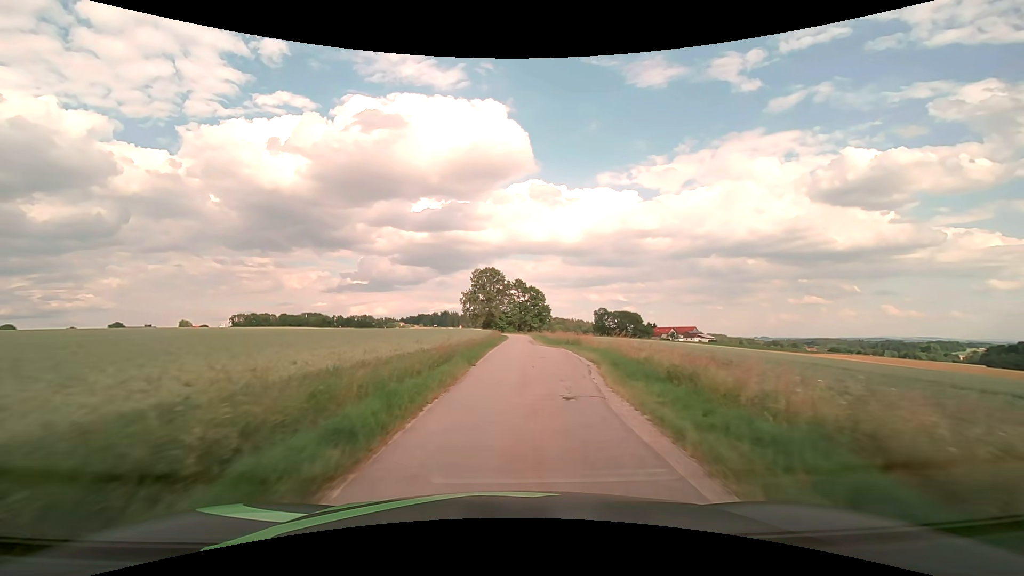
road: unclassified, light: Day
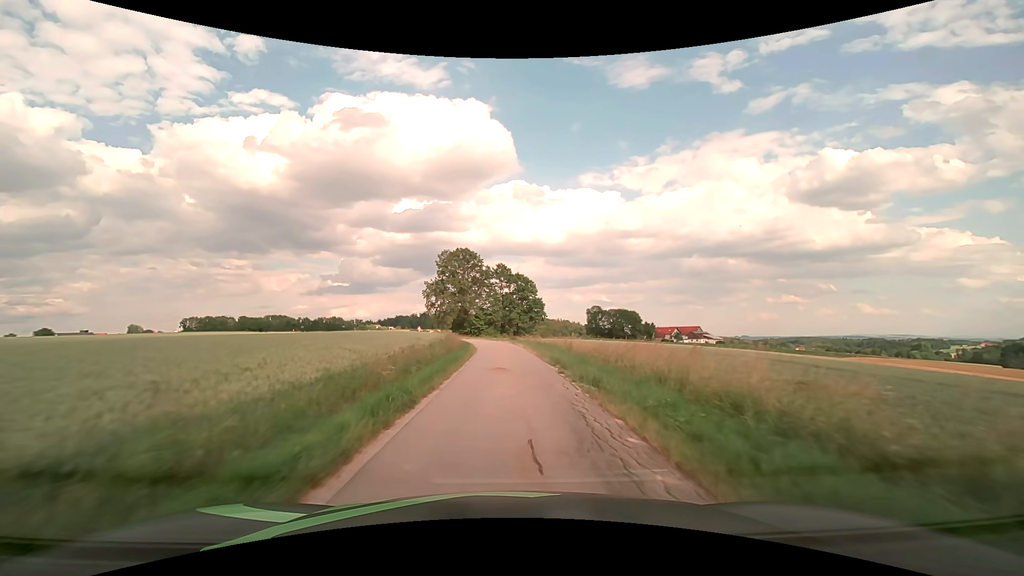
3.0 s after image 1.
(+1.4, +44.8) m; +2°
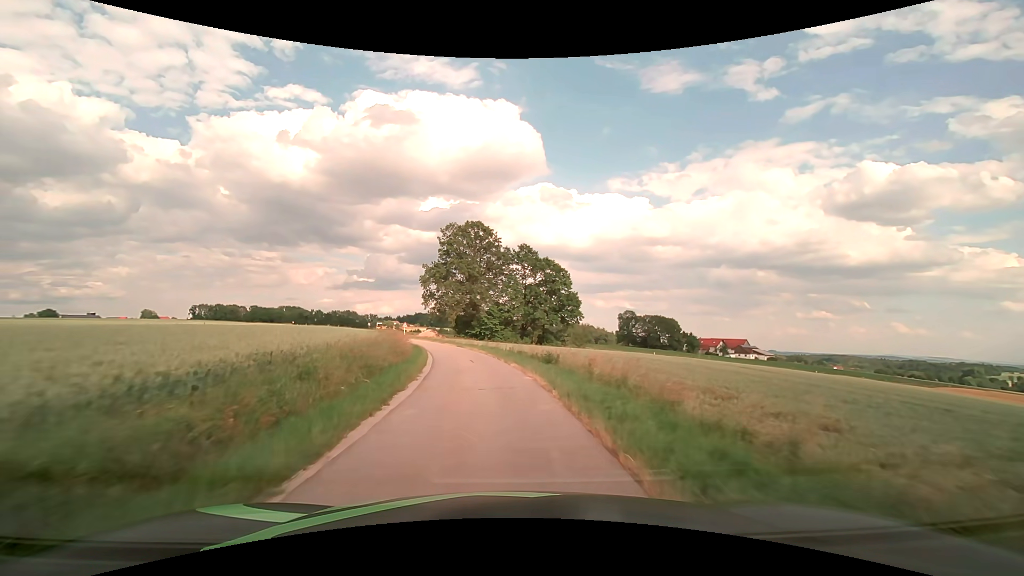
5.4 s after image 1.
(-0.2, +33.5) m; -2°
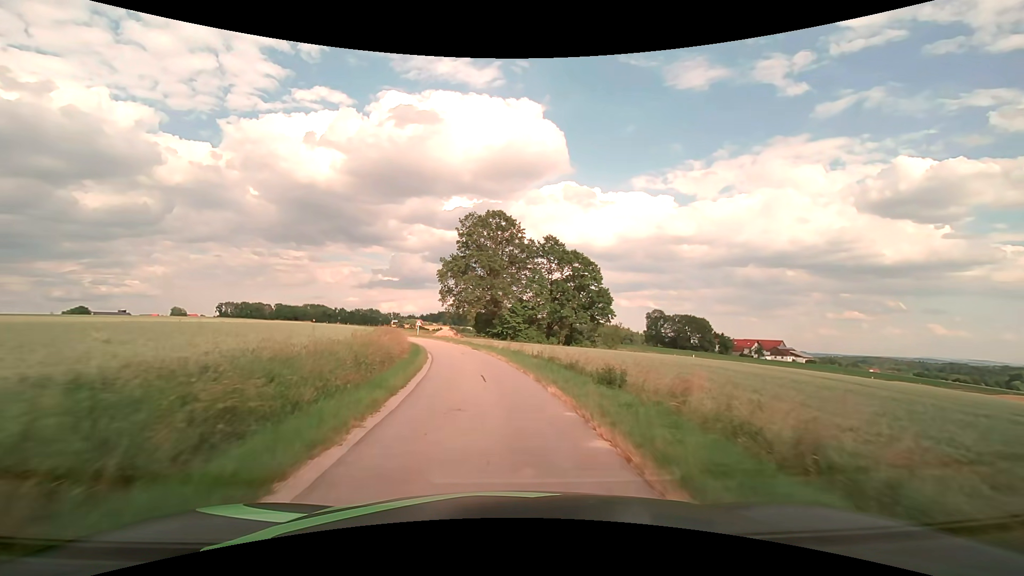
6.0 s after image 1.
(-0.2, +8.2) m; -3°
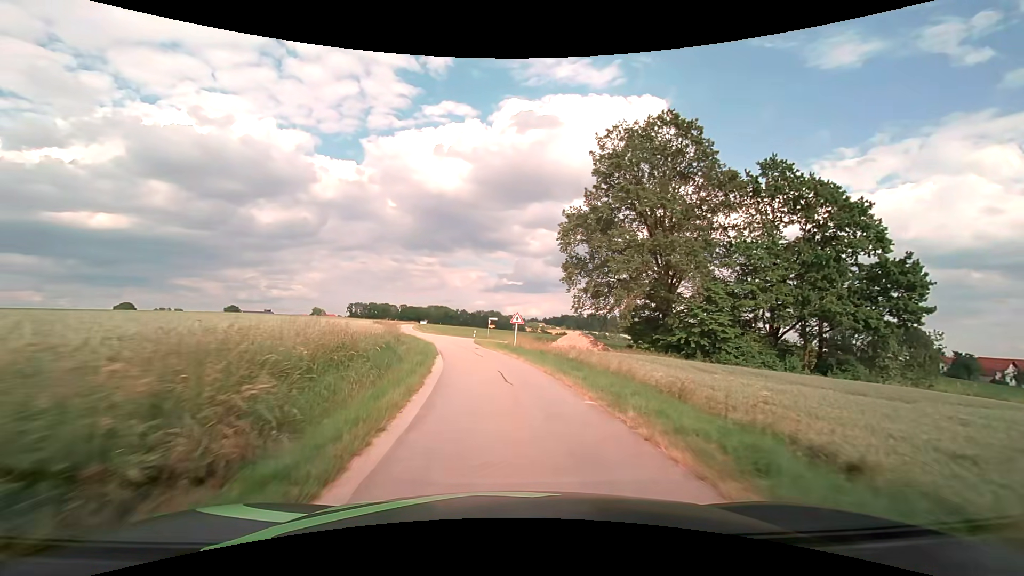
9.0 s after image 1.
(-5.1, +39.9) m; -14°
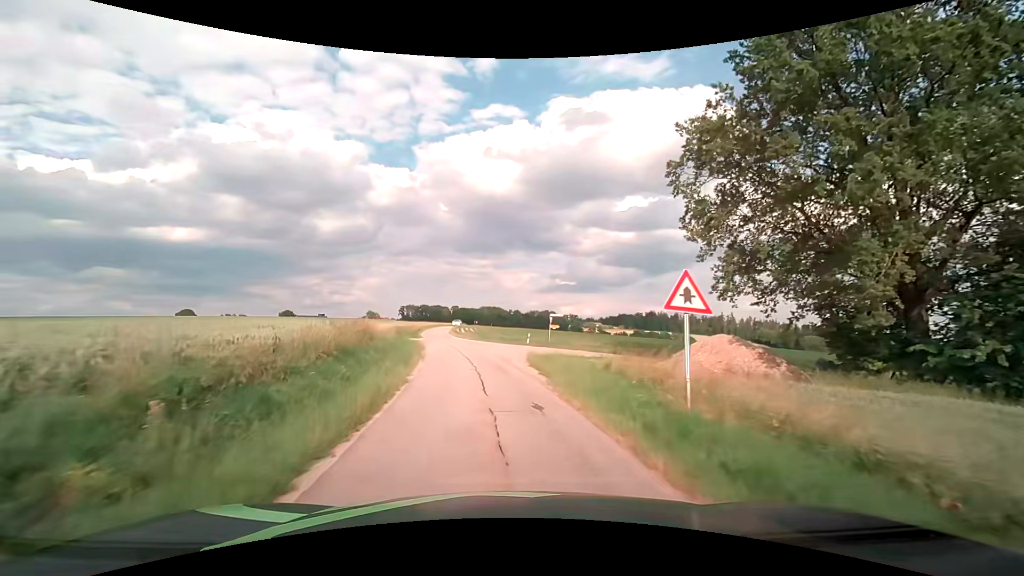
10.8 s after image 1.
(-1.2, +22.4) m; -5°
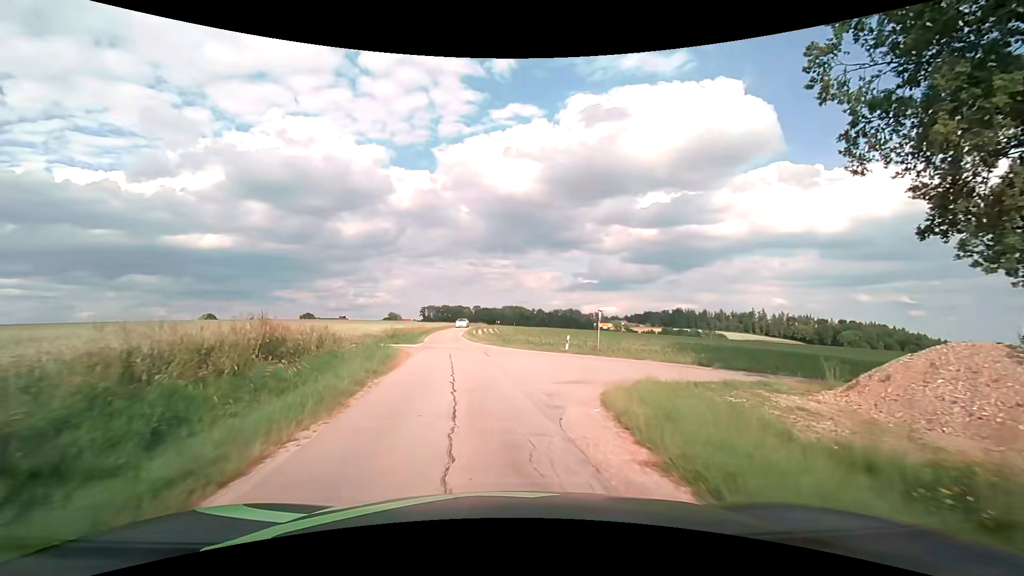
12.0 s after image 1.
(-0.4, +12.4) m; -3°
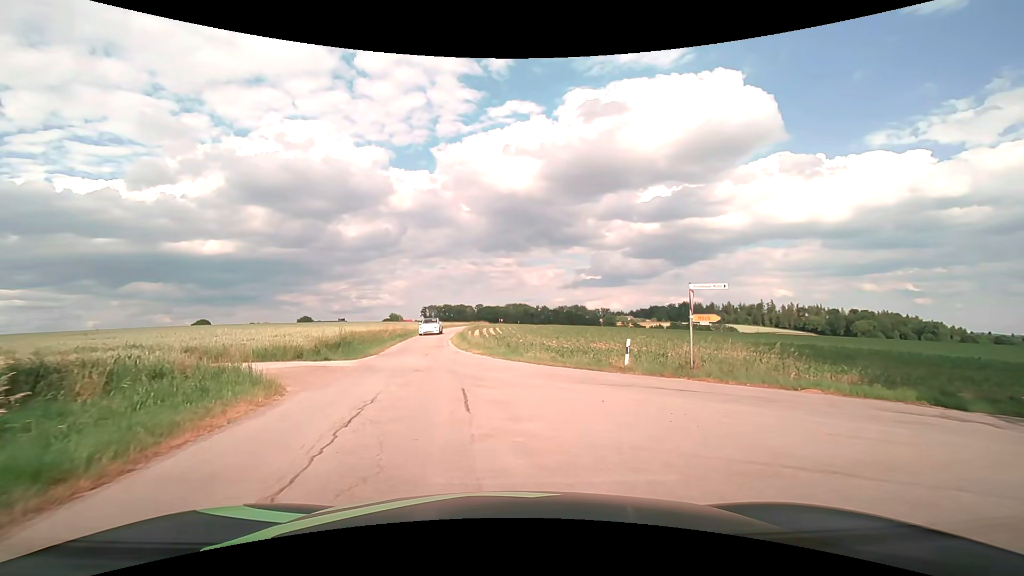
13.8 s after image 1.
(0.0, +13.5) m; 0°
(0, +10) (-2, +20) (-5, +29) (-6, +39) (-7, +49) (-7, +59) (-7, +69) (-7, +79) (-7, +89) (-6, +99) m
